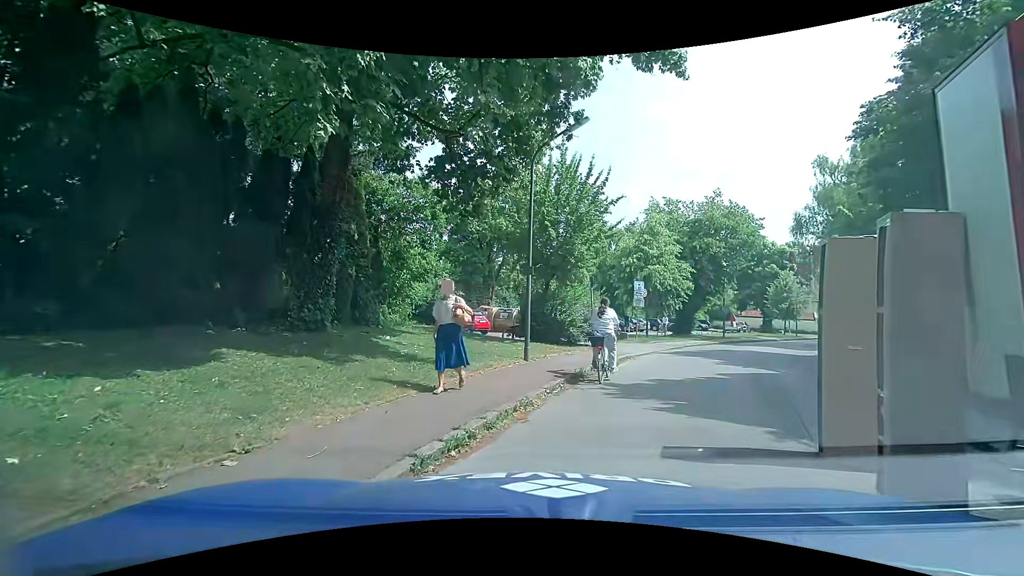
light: Day
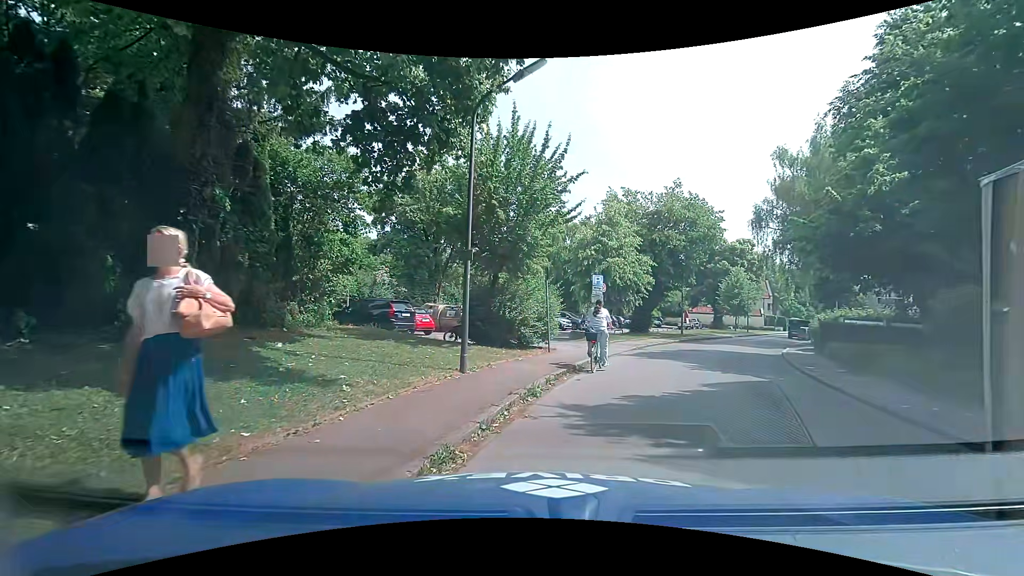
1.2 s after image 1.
(+0.1, +2.8) m; +6°
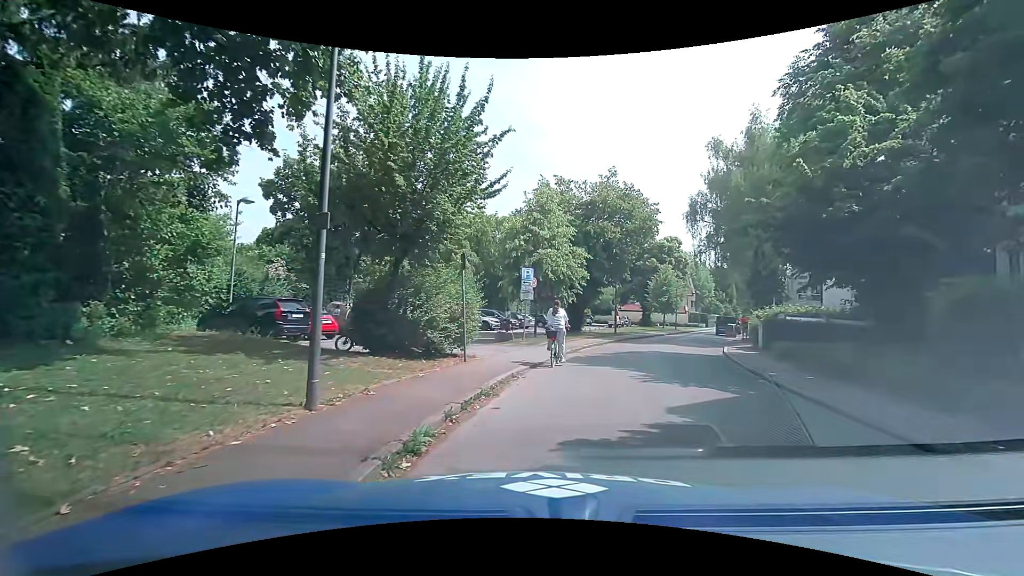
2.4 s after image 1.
(+0.1, +3.4) m; +6°
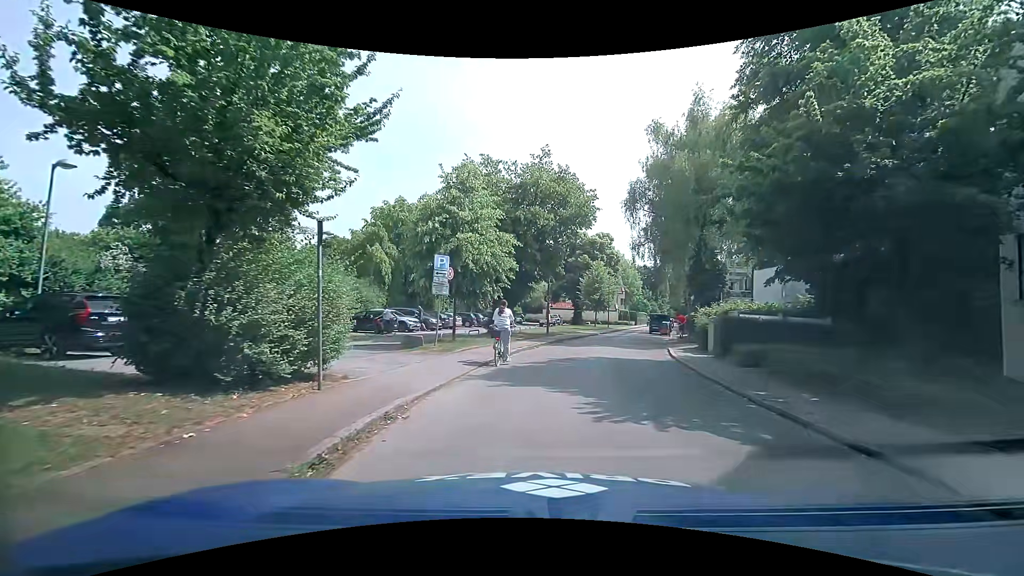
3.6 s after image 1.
(+0.3, +4.2) m; +7°
